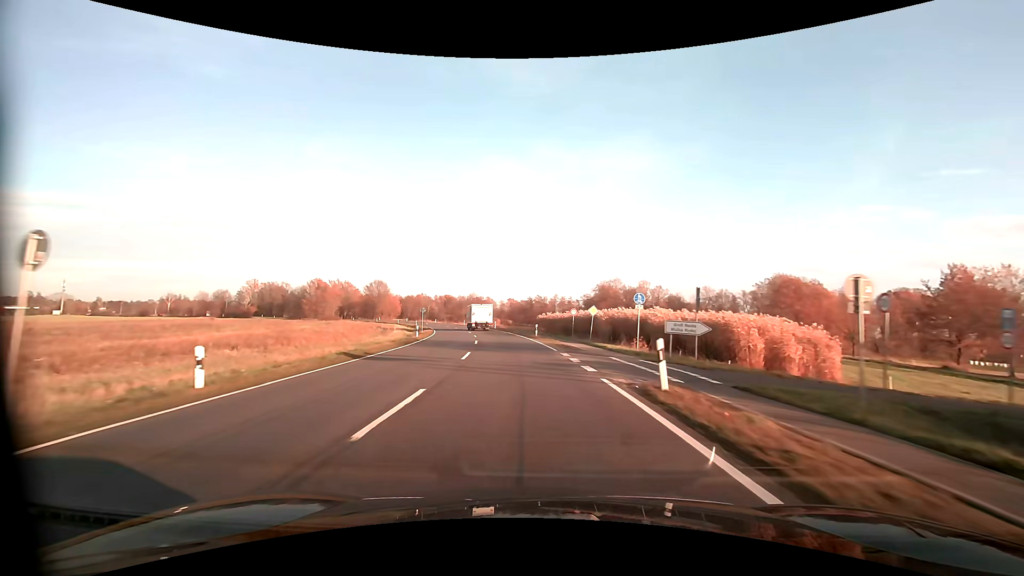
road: primary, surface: asphalt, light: Day
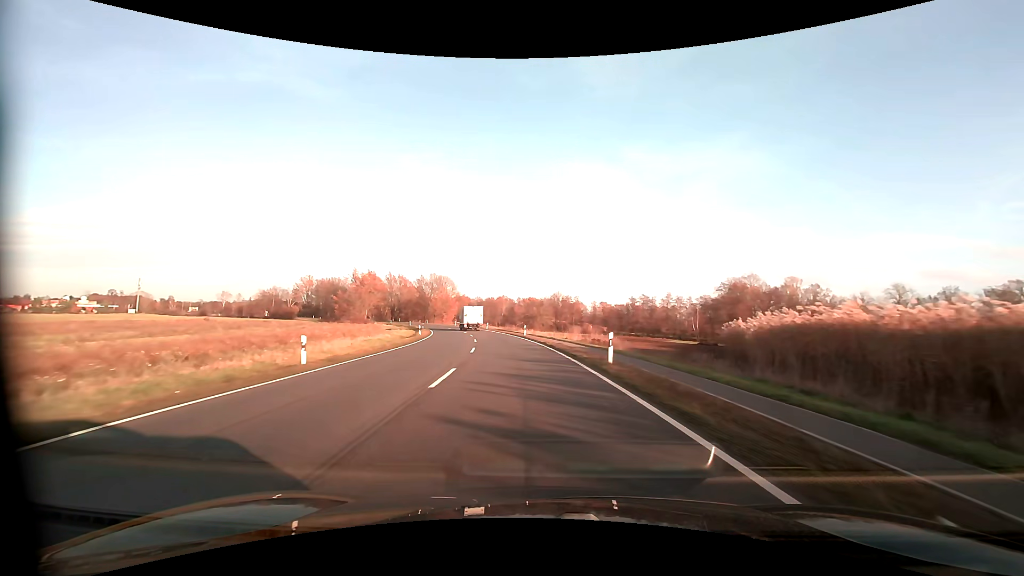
(-5.3, +55.6) m; -10°
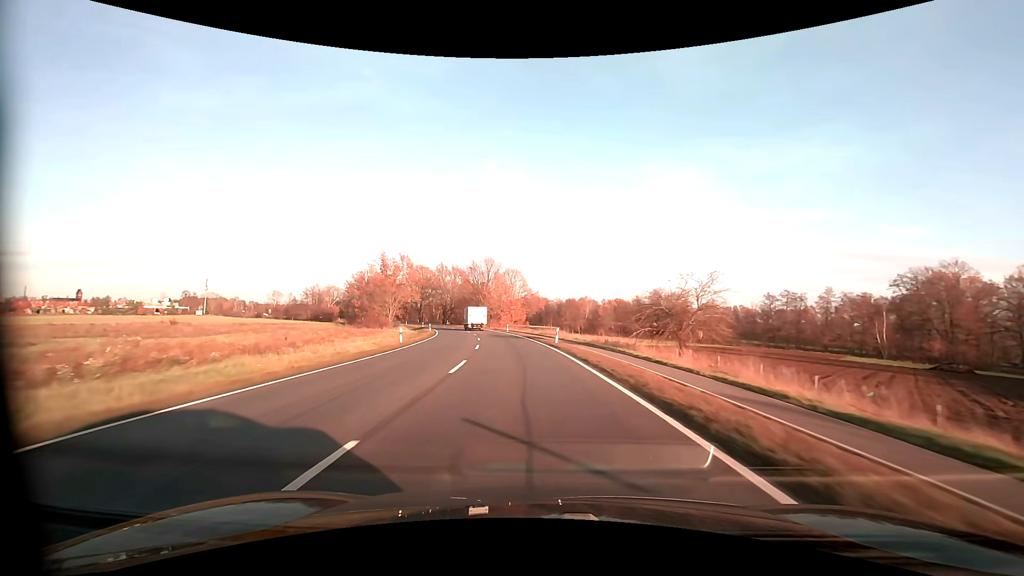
(-3.5, +45.3) m; -9°
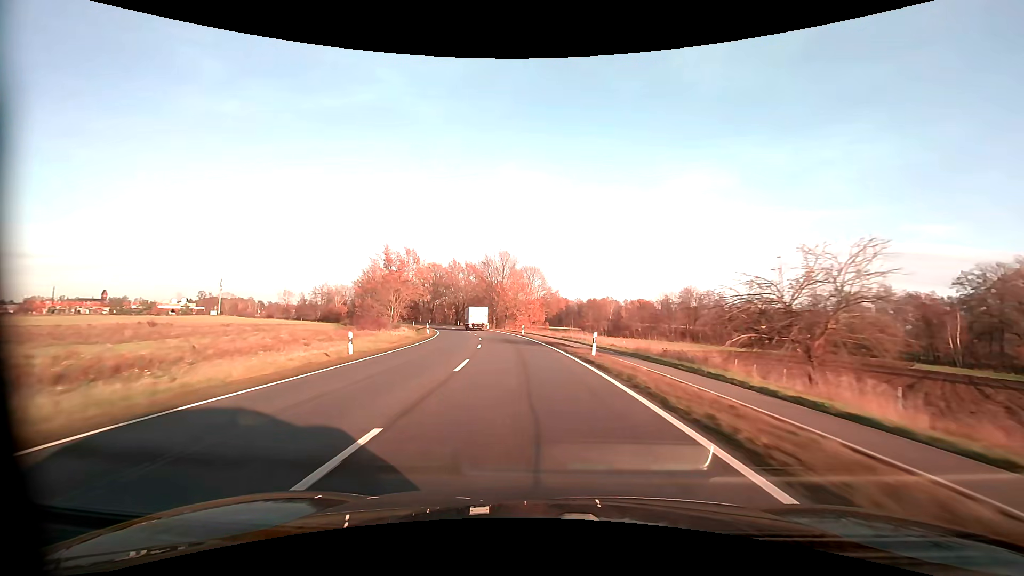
(-0.2, +11.4) m; -2°
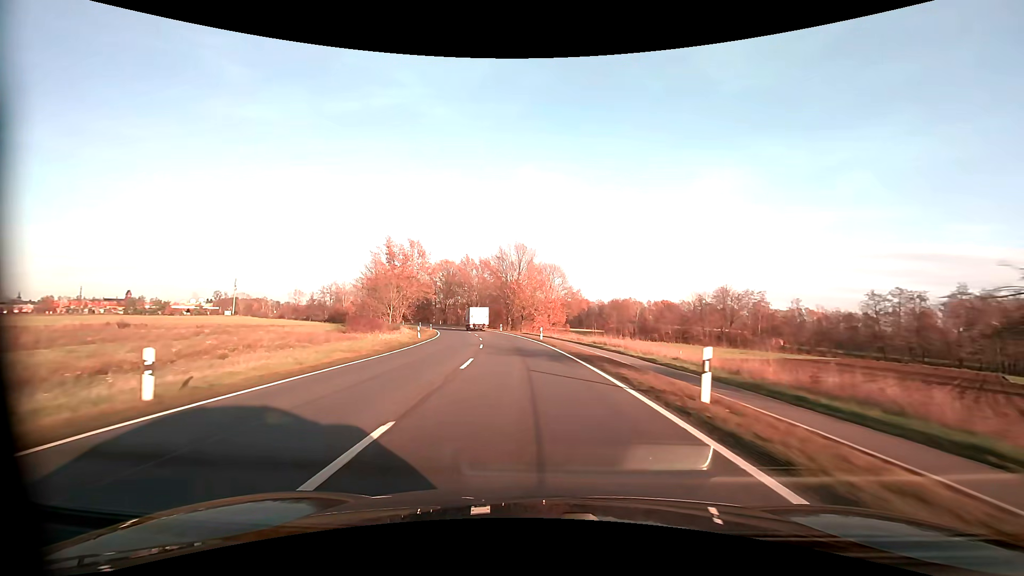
(-0.2, +11.4) m; -2°
